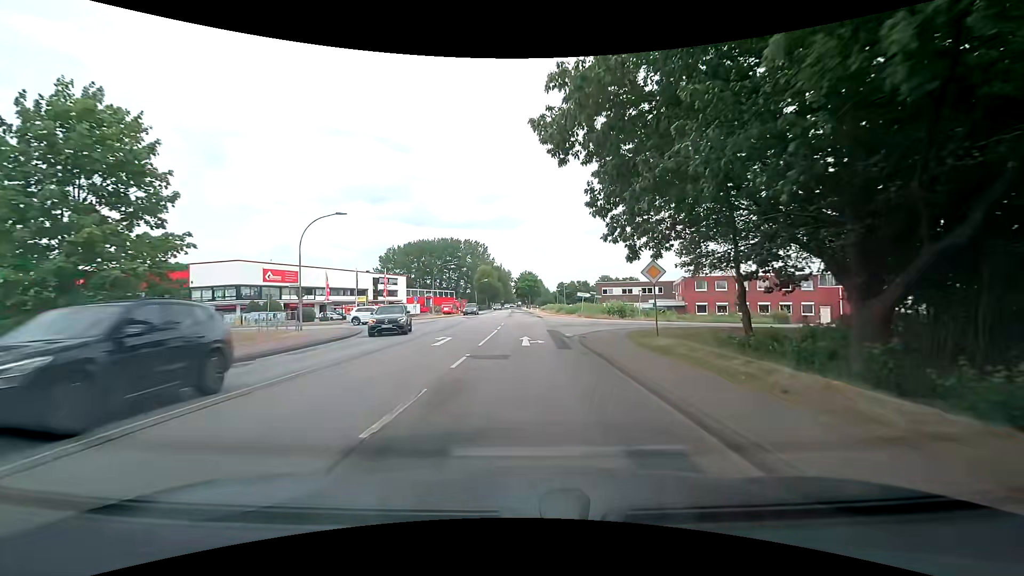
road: secondary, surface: asphalt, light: Day
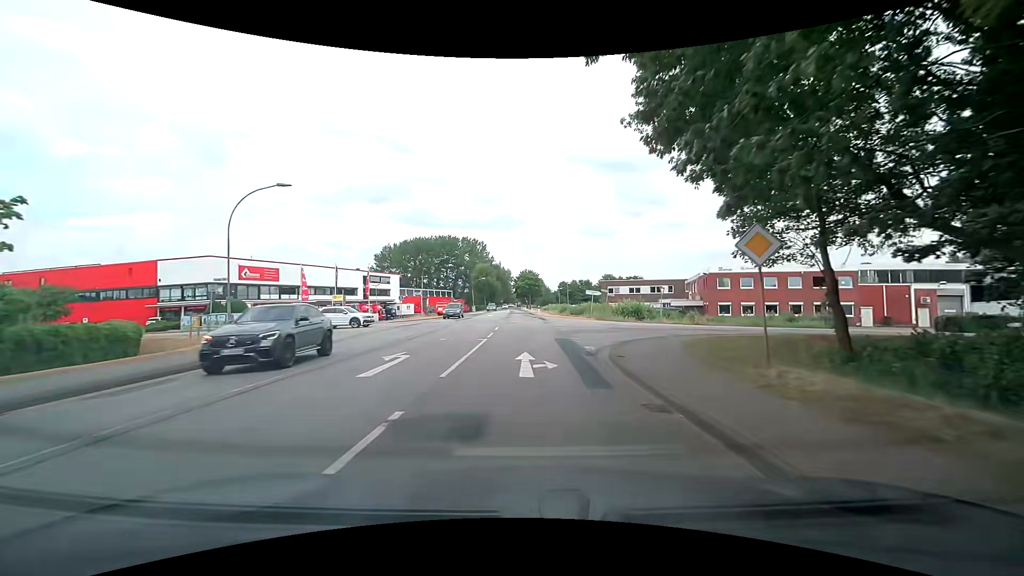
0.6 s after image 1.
(0.0, +7.6) m; 0°
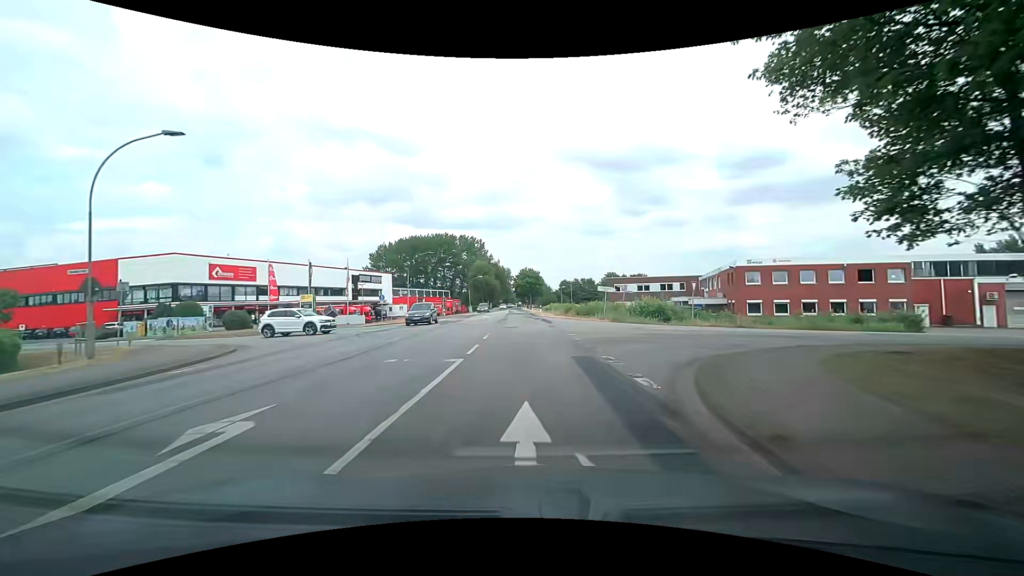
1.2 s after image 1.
(0.0, +7.7) m; 0°
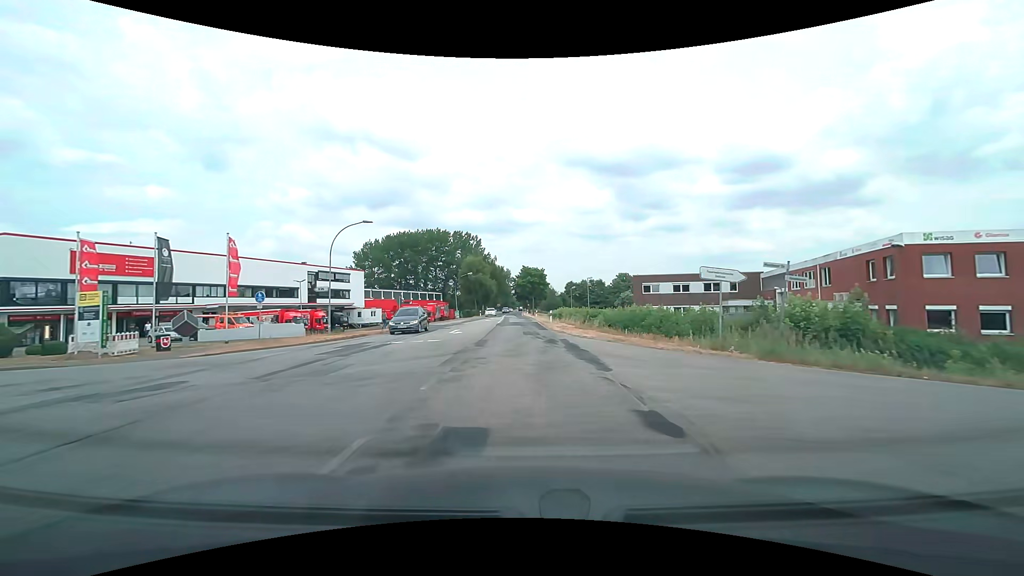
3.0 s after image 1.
(0.0, +22.9) m; 0°
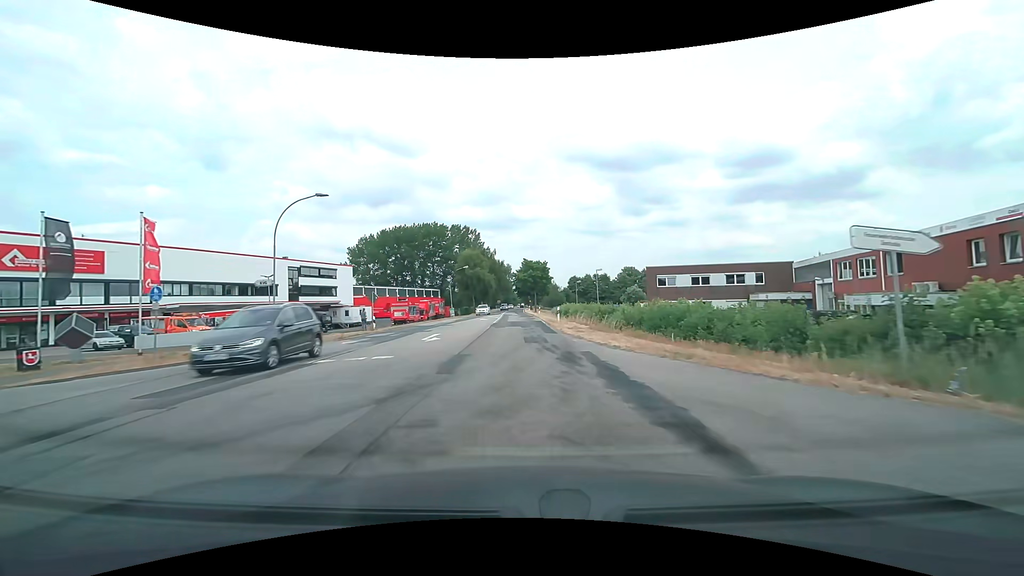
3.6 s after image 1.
(0.0, +7.6) m; 0°
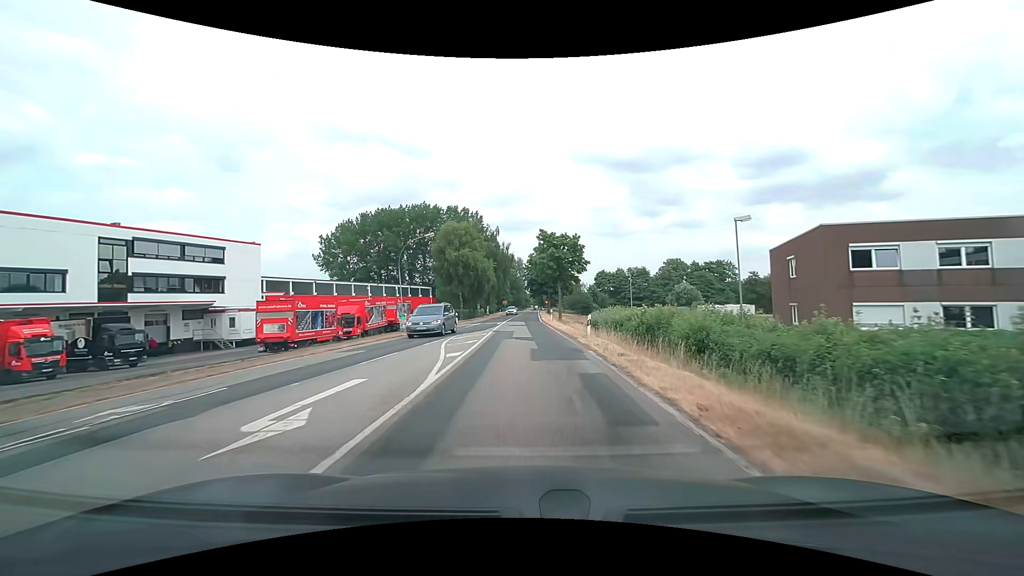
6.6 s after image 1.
(-0.5, +38.0) m; -2°
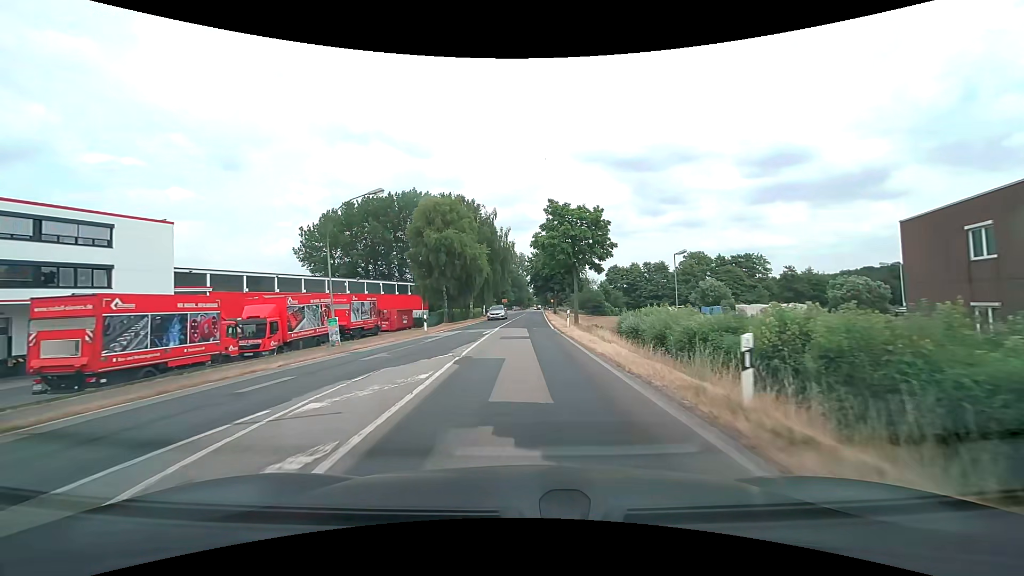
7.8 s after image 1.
(0.0, +15.2) m; 0°
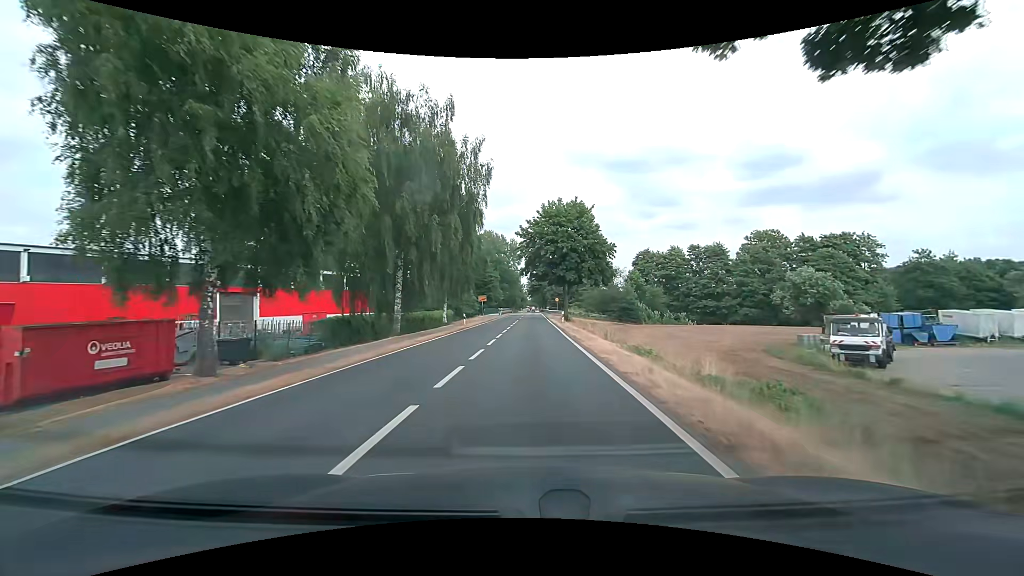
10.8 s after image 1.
(-0.1, +38.1) m; 0°
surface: paved
(0, +10) (0, +20) (0, +30) (+1, +40) (+1, +50) (+1, +60) (+1, +70) (+1, +80) (+2, +90) (+2, +100) m
